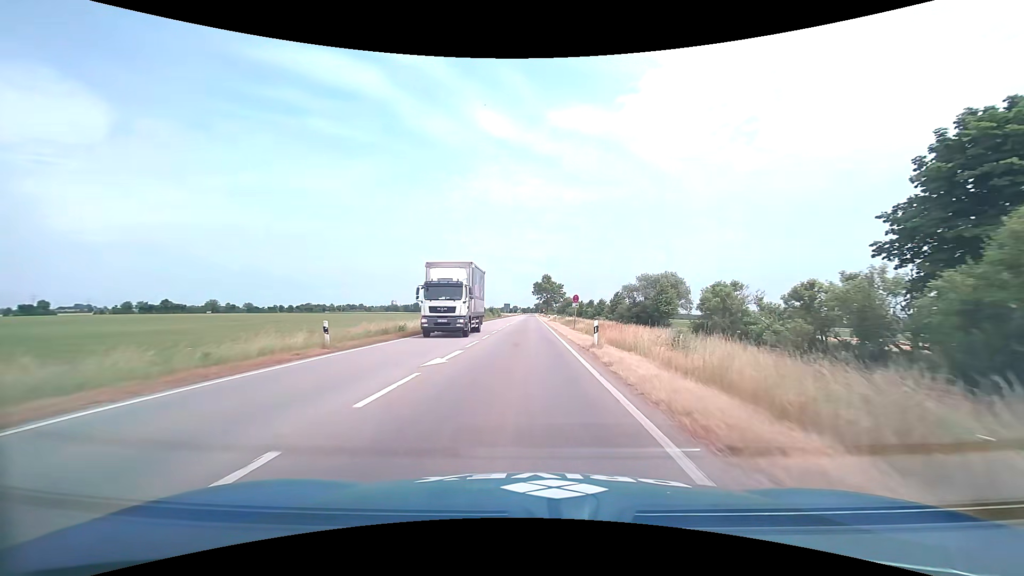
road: primary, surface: asphalt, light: Day
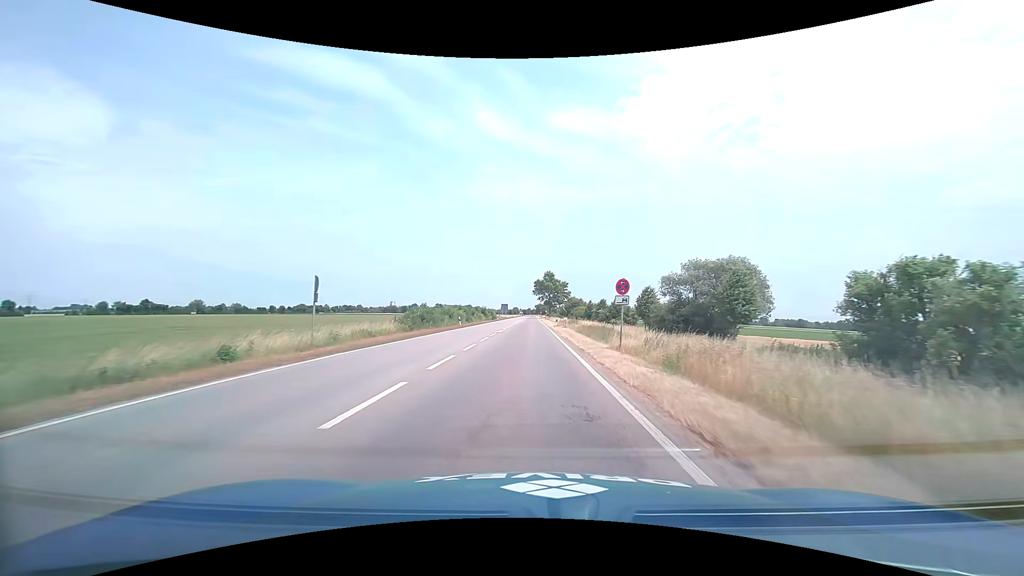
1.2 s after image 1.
(0.0, +19.1) m; 0°
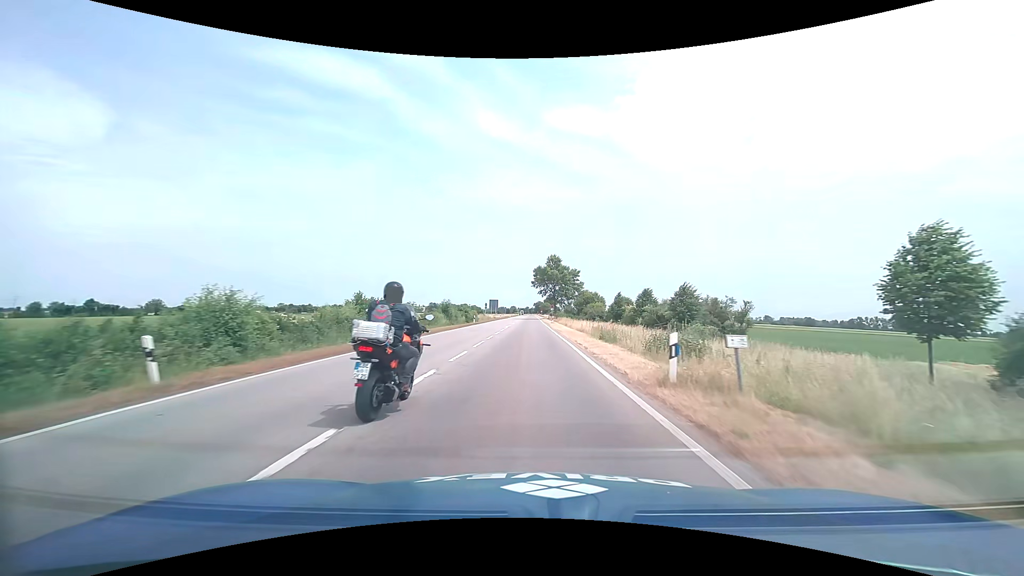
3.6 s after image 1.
(-0.1, +40.1) m; 0°
(0, +10) (0, +20) (0, +30) (0, +40) (0, +50) (0, +60) (0, +70) (0, +80) (0, +90) (0, +100) m
